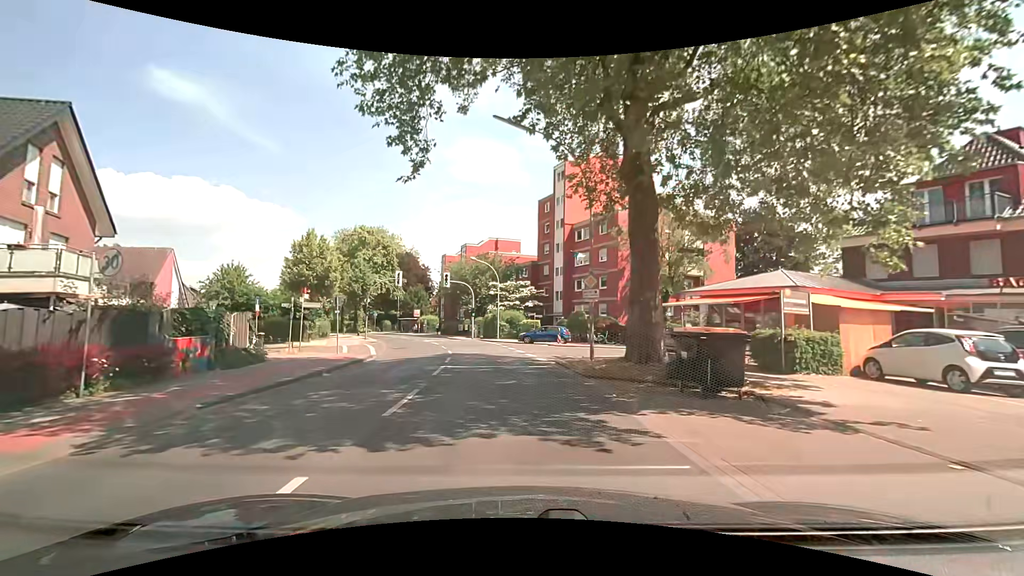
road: secondary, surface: asphalt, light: Day
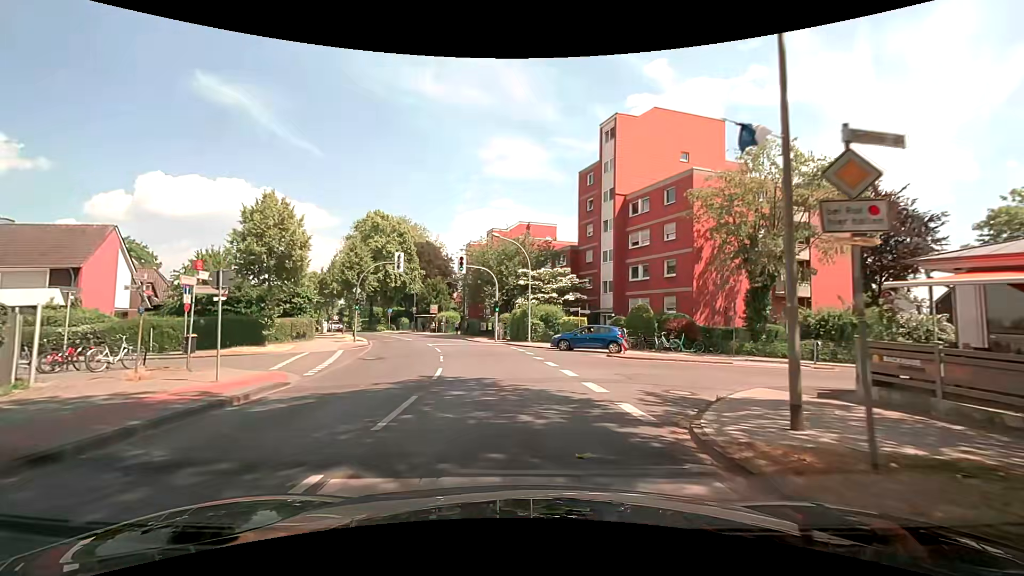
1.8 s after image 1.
(-0.5, +12.3) m; -4°
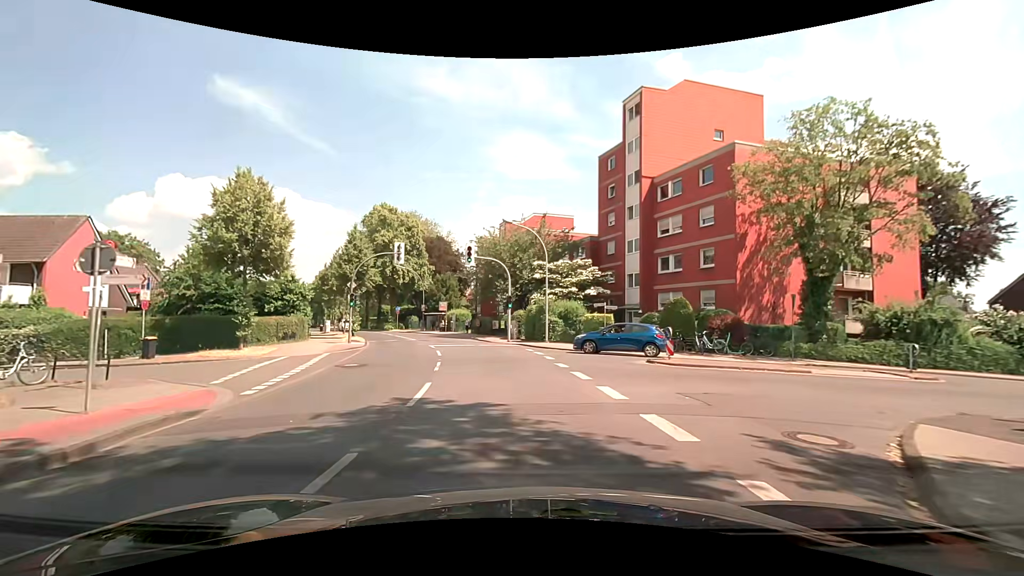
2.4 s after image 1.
(0.0, +4.4) m; -2°
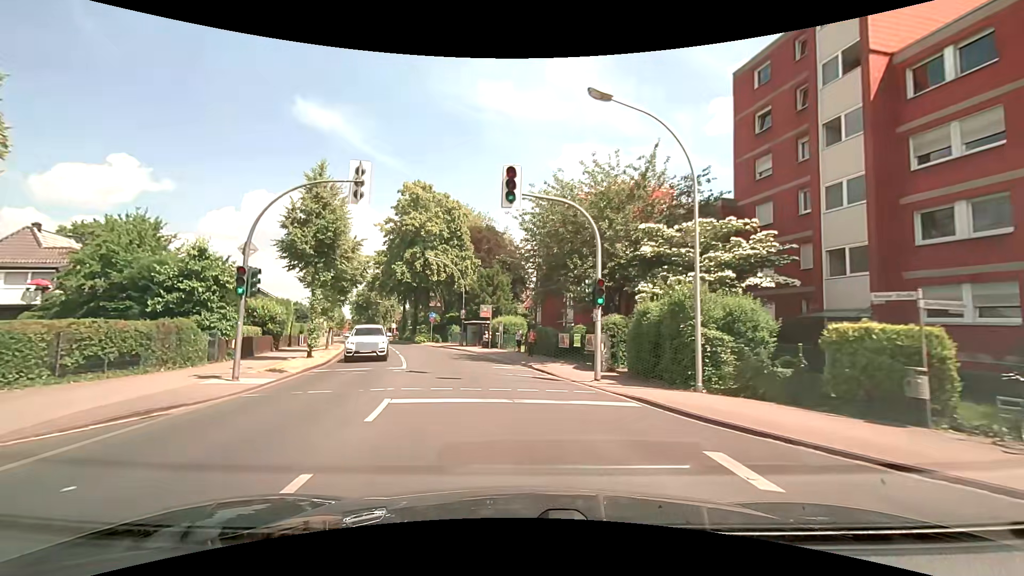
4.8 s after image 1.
(-0.9, +18.9) m; -6°
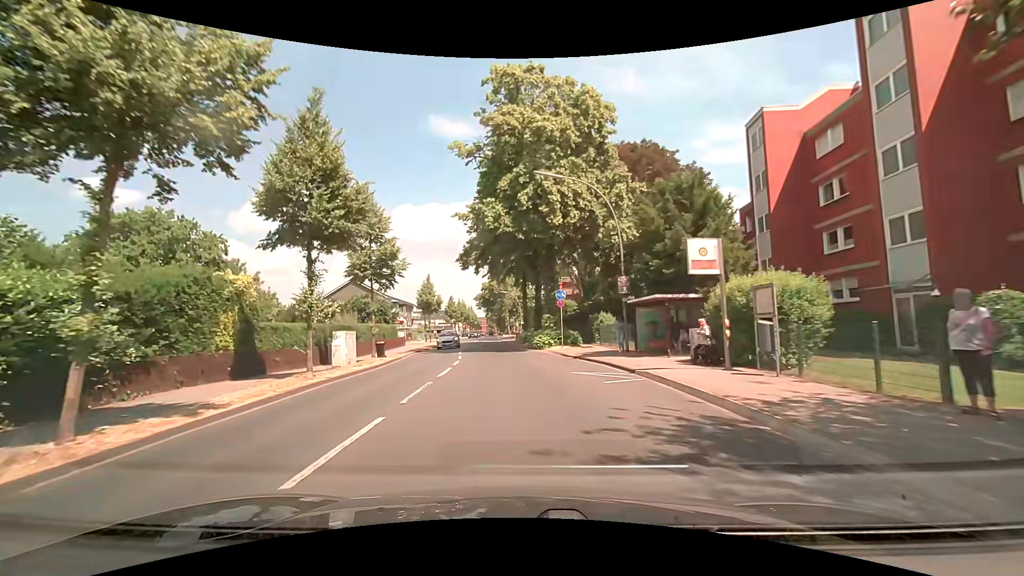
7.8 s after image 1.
(-3.8, +26.3) m; -17°
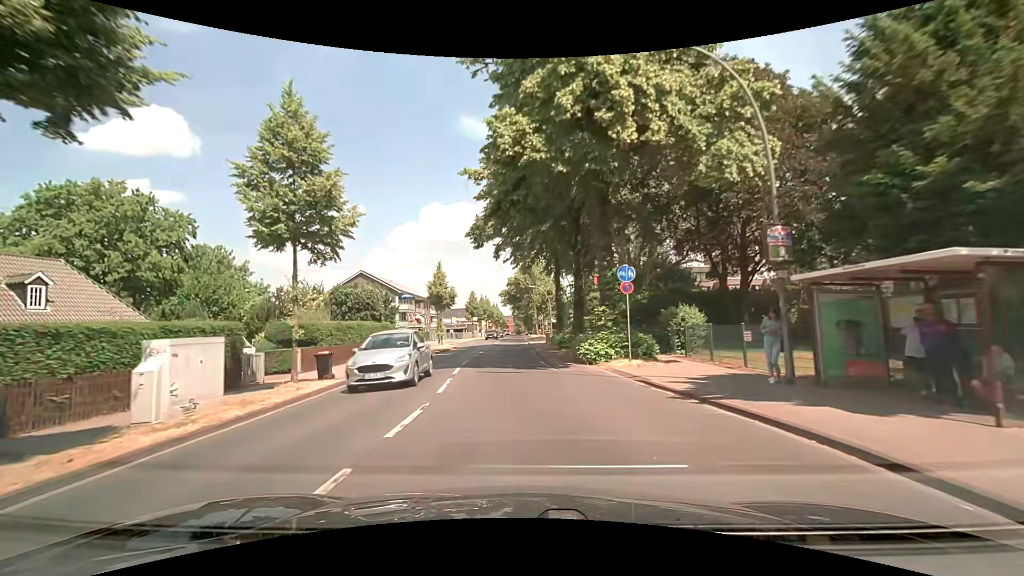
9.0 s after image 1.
(-0.2, +11.8) m; -3°
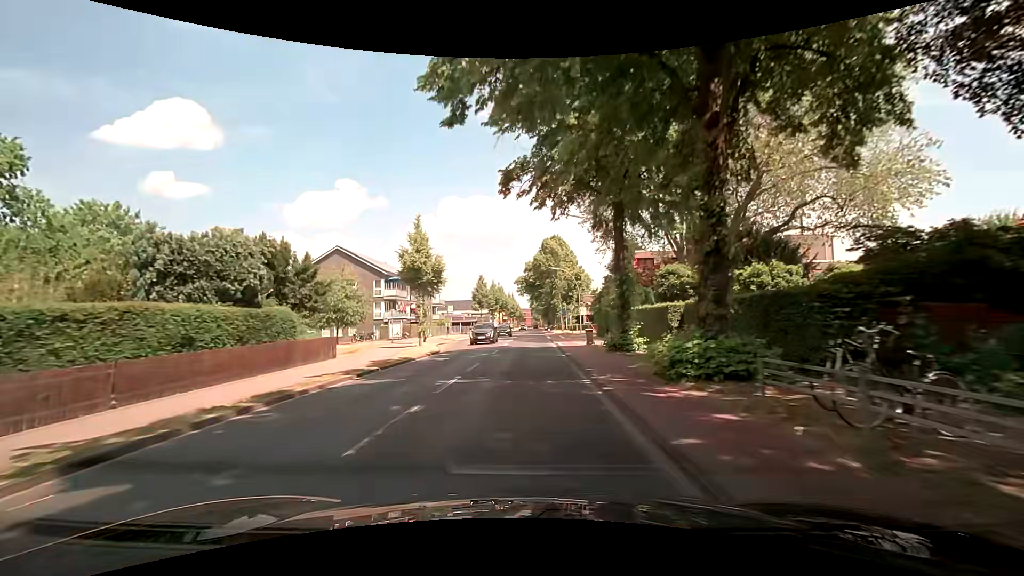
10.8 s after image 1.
(-0.5, +19.2) m; -3°
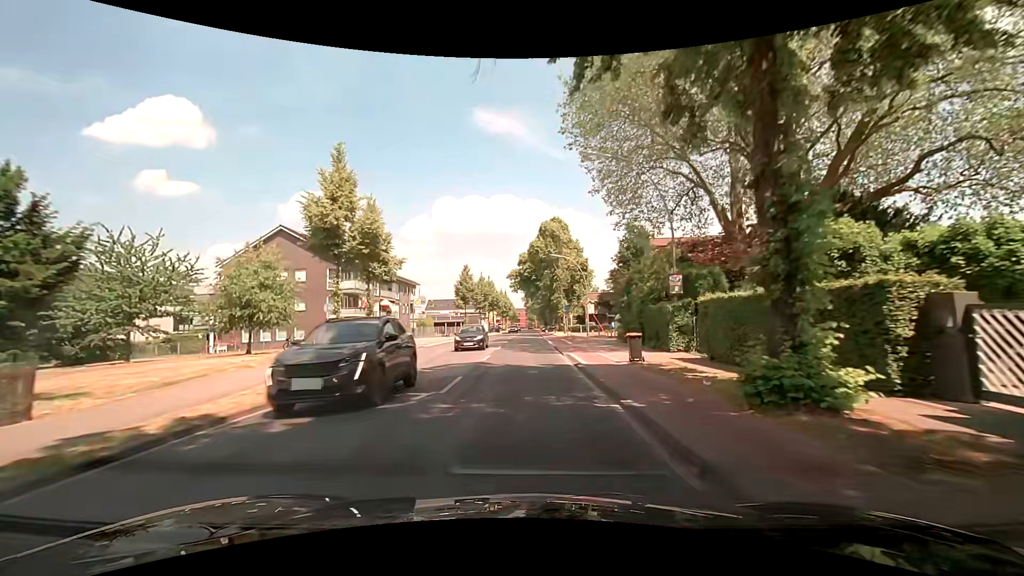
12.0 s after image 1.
(+0.2, +13.6) m; +1°
(0, +10) (0, +20) (0, +30) (0, +40) (0, +50) (0, +60) (+1, +70) (+1, +80) (+1, +90) (+1, +100) m
